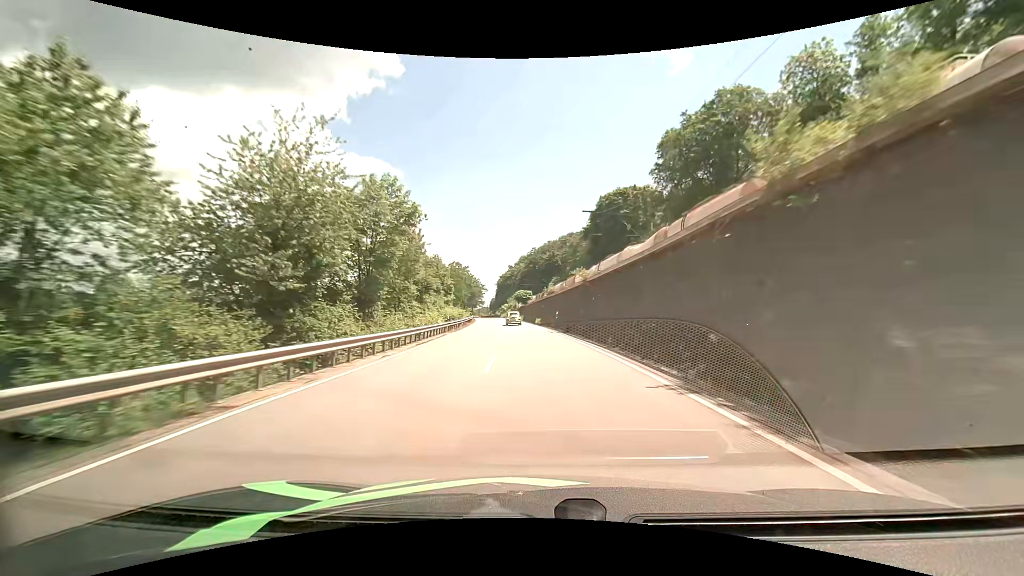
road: primary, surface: asphalt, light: Day
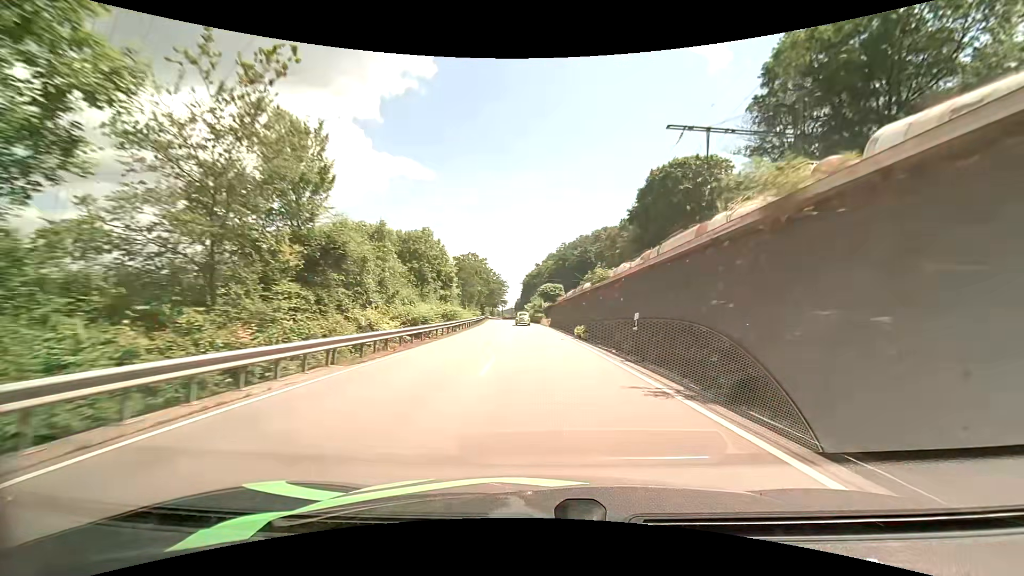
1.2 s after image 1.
(-0.8, +24.6) m; -3°
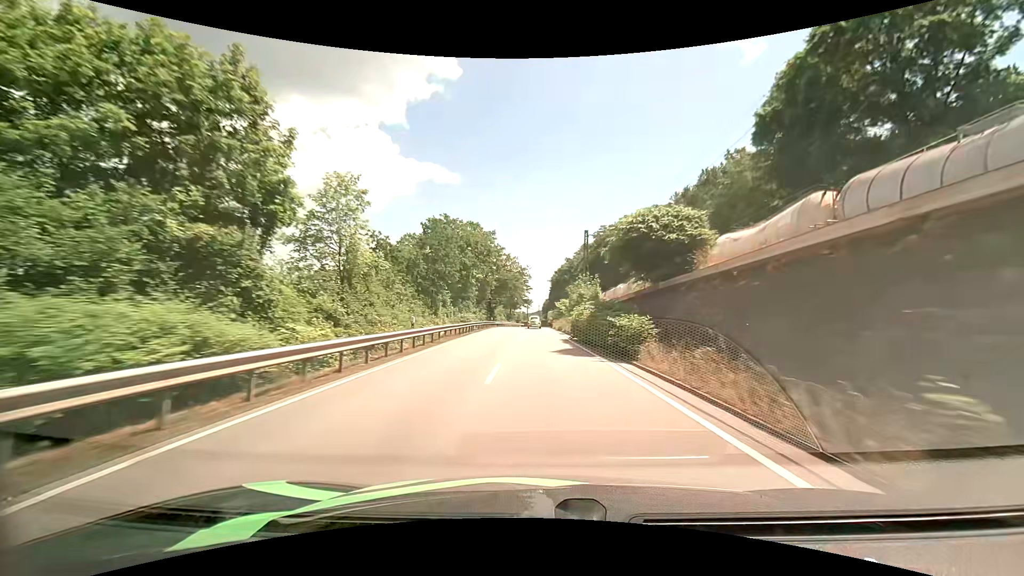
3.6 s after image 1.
(-1.5, +48.8) m; -3°
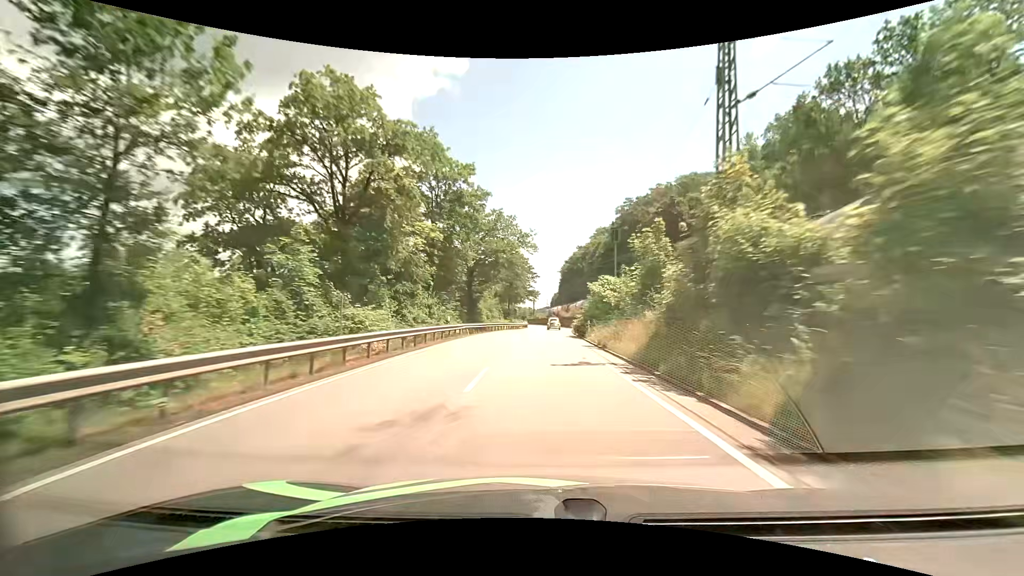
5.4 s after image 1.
(-0.4, +37.1) m; -1°
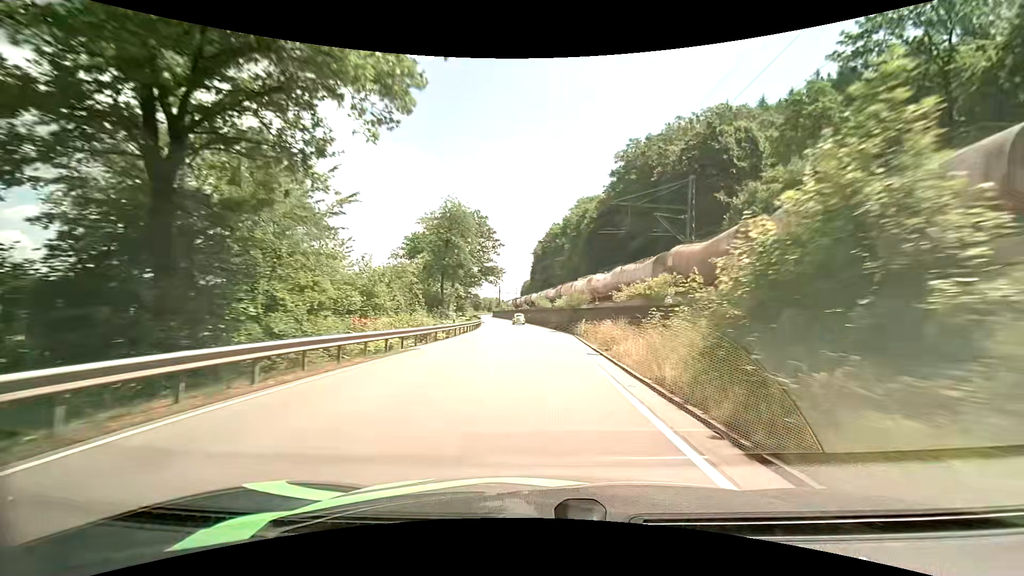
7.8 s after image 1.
(+0.9, +45.2) m; +3°
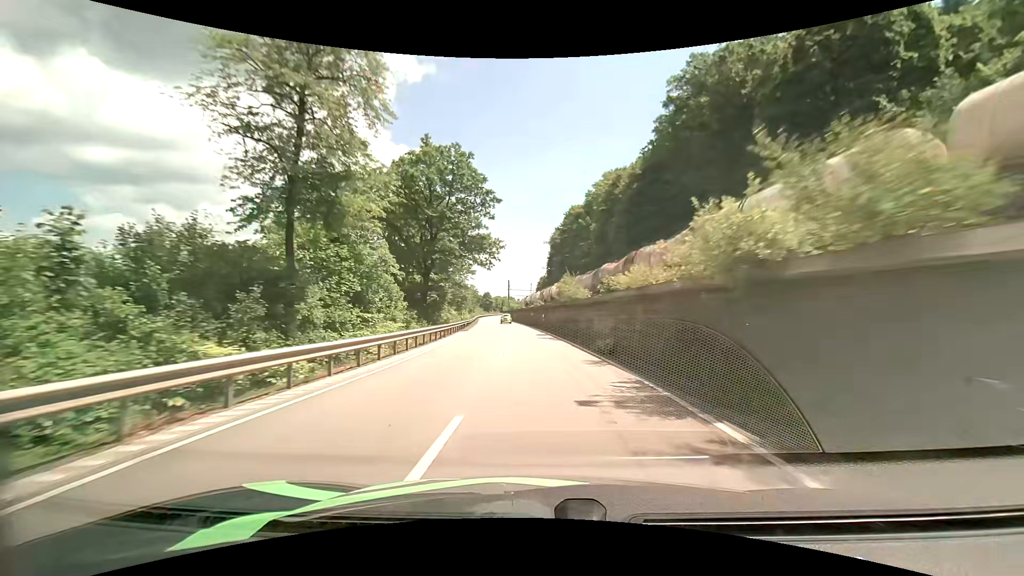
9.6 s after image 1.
(+0.1, +32.3) m; -1°
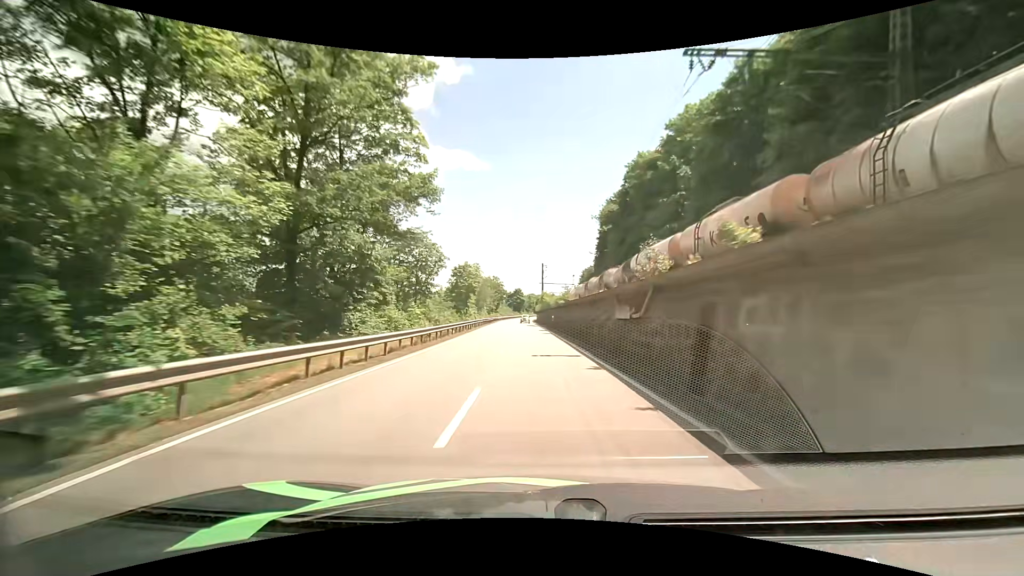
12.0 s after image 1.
(-2.1, +45.5) m; -4°
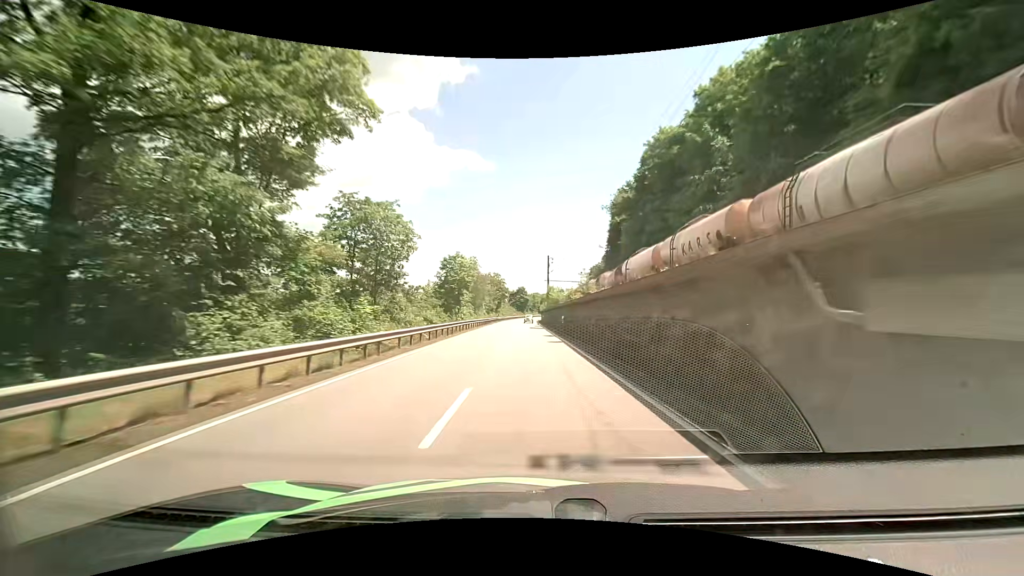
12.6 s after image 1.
(-0.1, +11.9) m; -1°
(0, +10) (0, +20) (0, +30) (-1, +40) (-1, +50) (-1, +60) (-1, +70) (-2, +80) (-2, +90) (-2, +100) m
